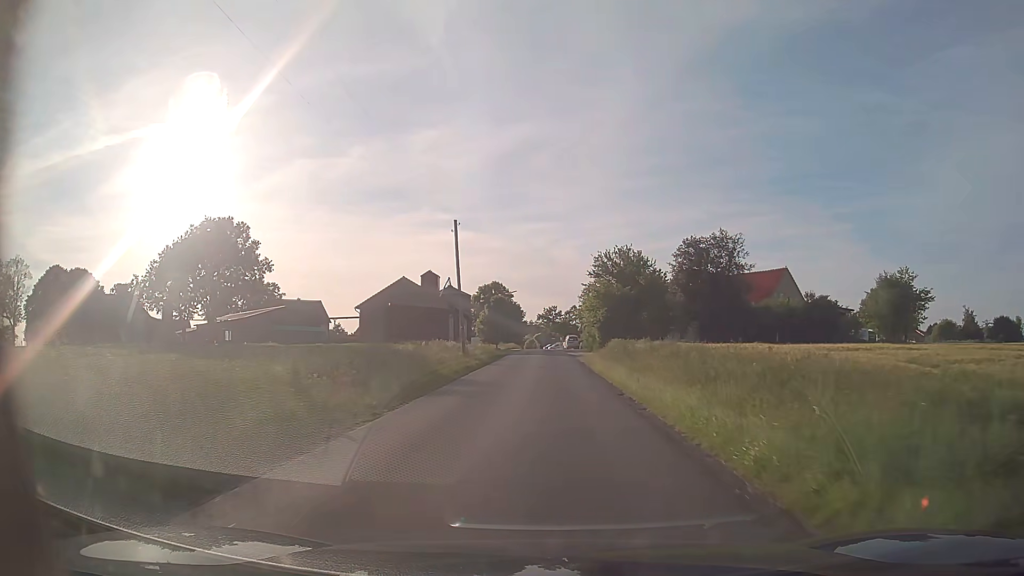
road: unclassified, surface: asphalt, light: Day
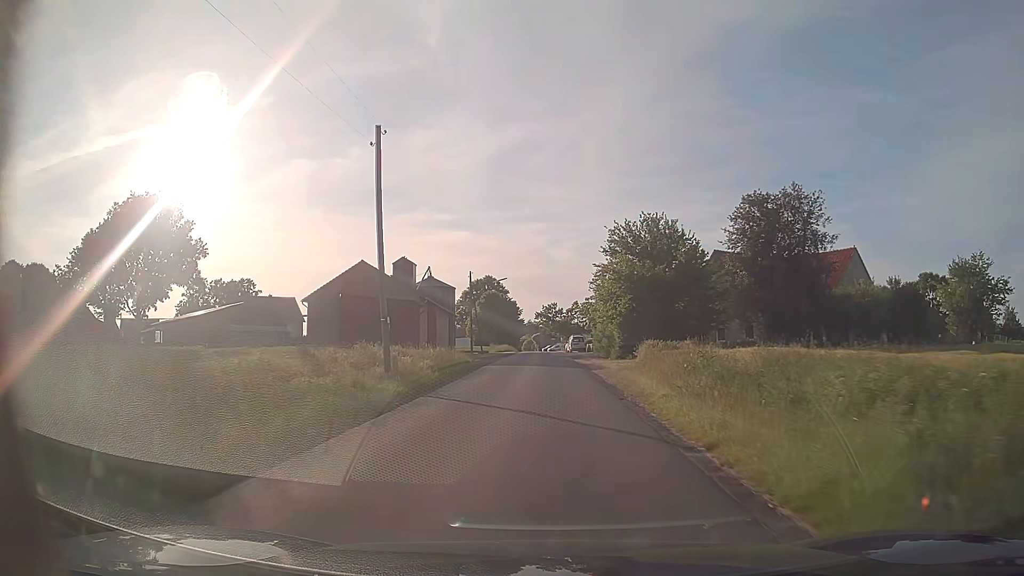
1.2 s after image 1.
(0.0, +17.0) m; 0°
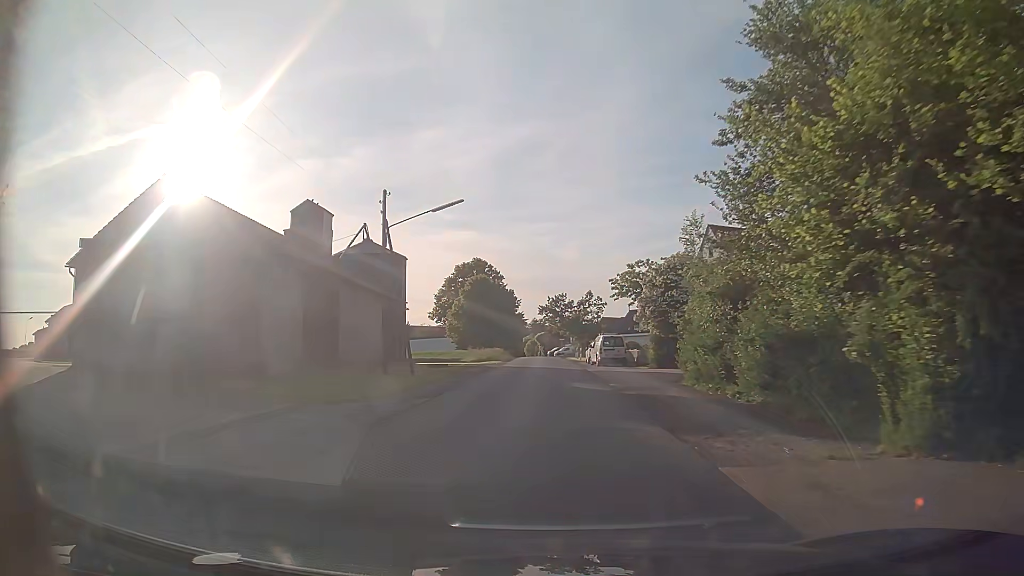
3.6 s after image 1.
(-0.1, +33.7) m; -1°
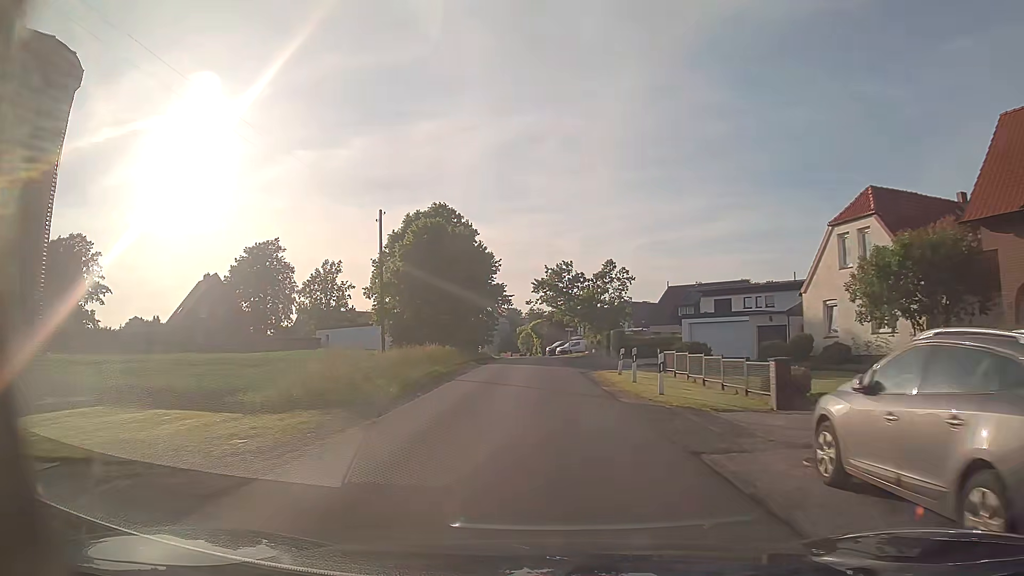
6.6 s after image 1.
(+0.3, +42.1) m; +1°
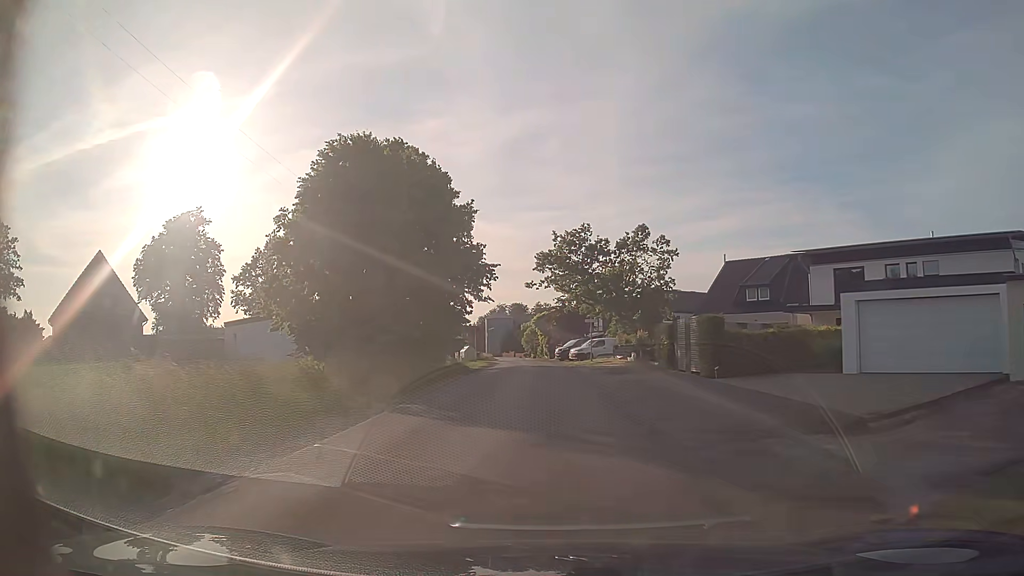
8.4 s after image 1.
(-0.3, +25.1) m; -1°
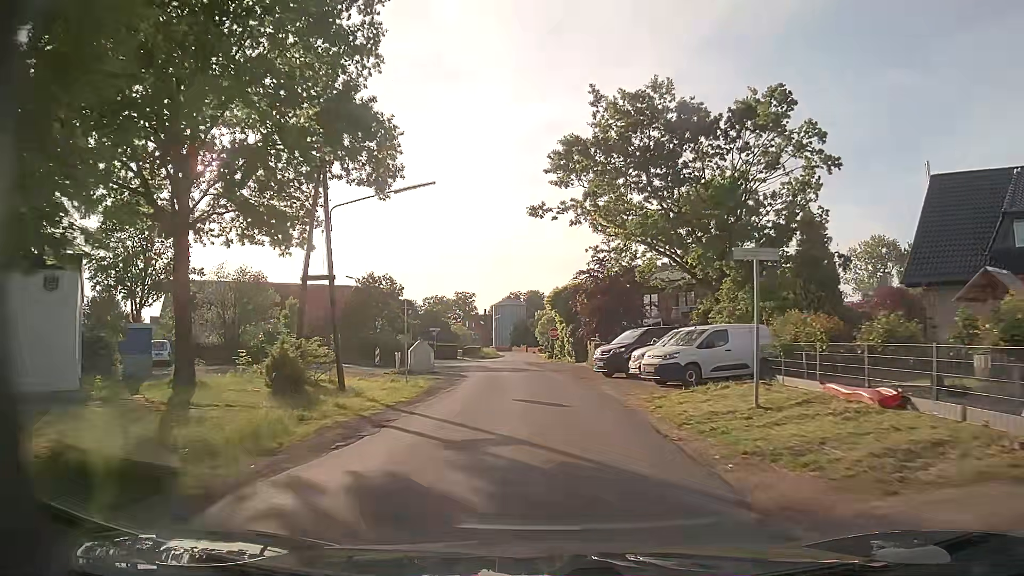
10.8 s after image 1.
(-0.5, +33.0) m; -2°
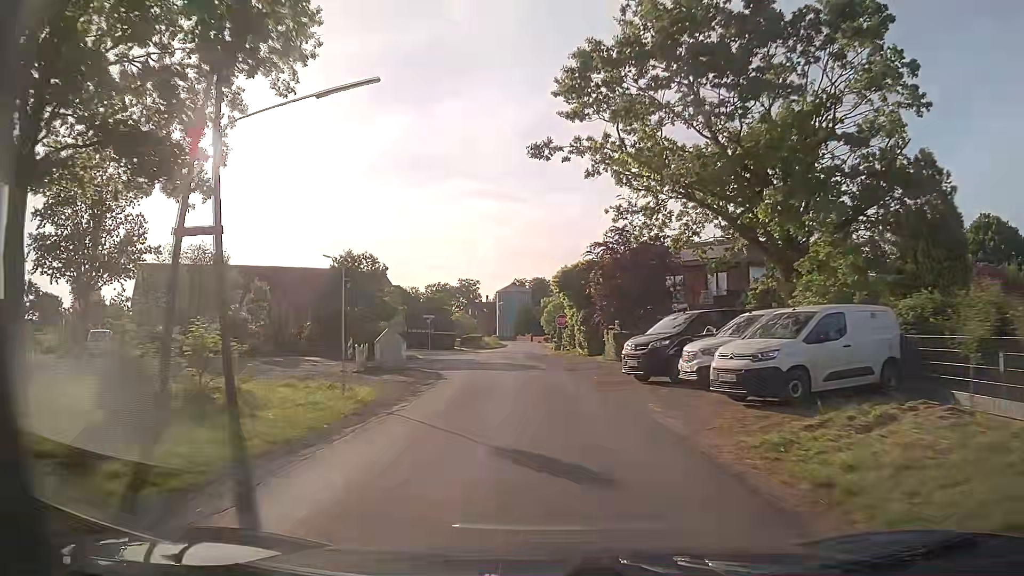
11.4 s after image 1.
(0.0, +8.0) m; 0°
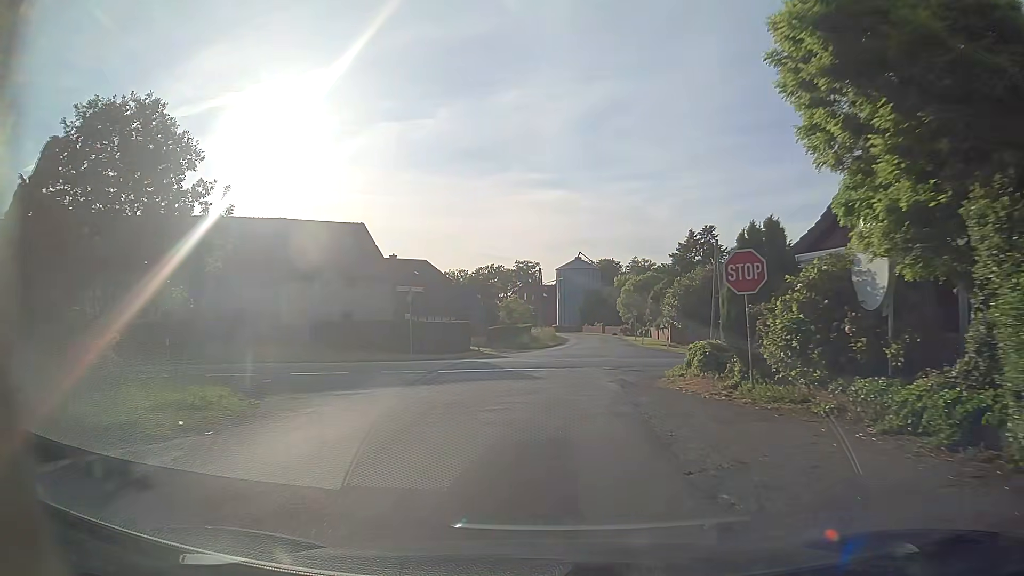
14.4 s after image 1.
(-1.7, +34.5) m; -5°
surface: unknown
